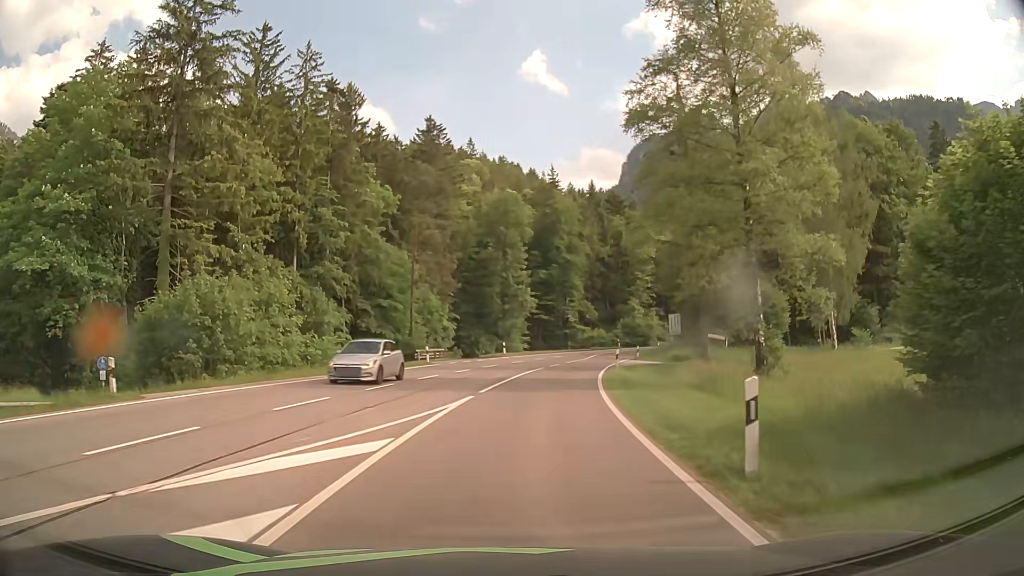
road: primary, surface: asphalt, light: Day
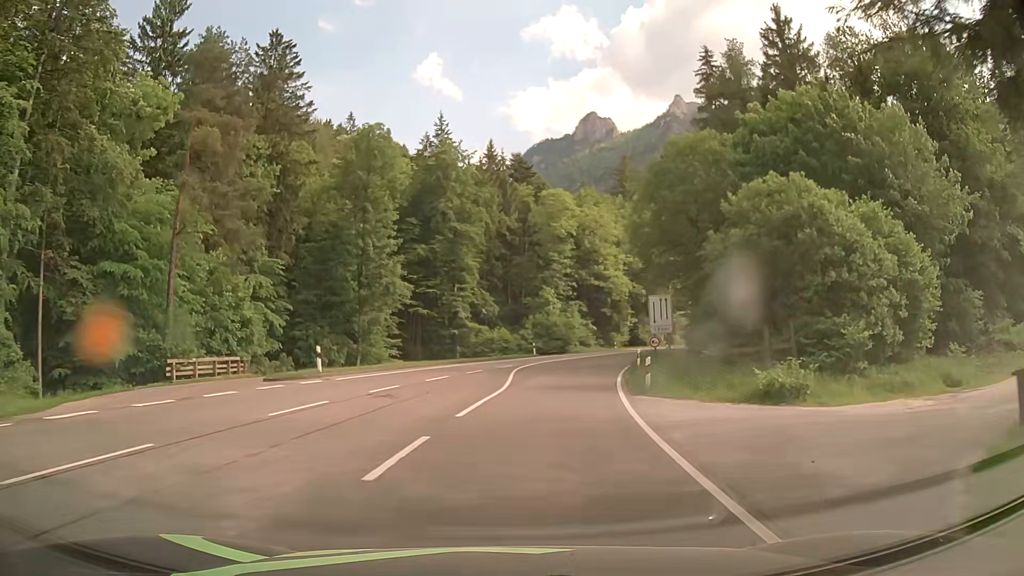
(+2.5, +31.5) m; +9°
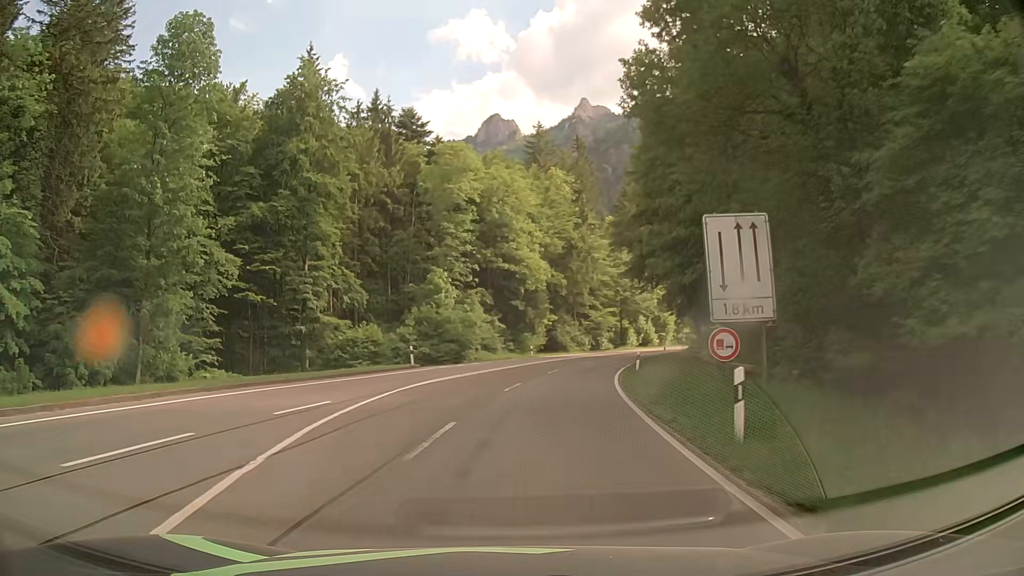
(+1.8, +23.6) m; +8°
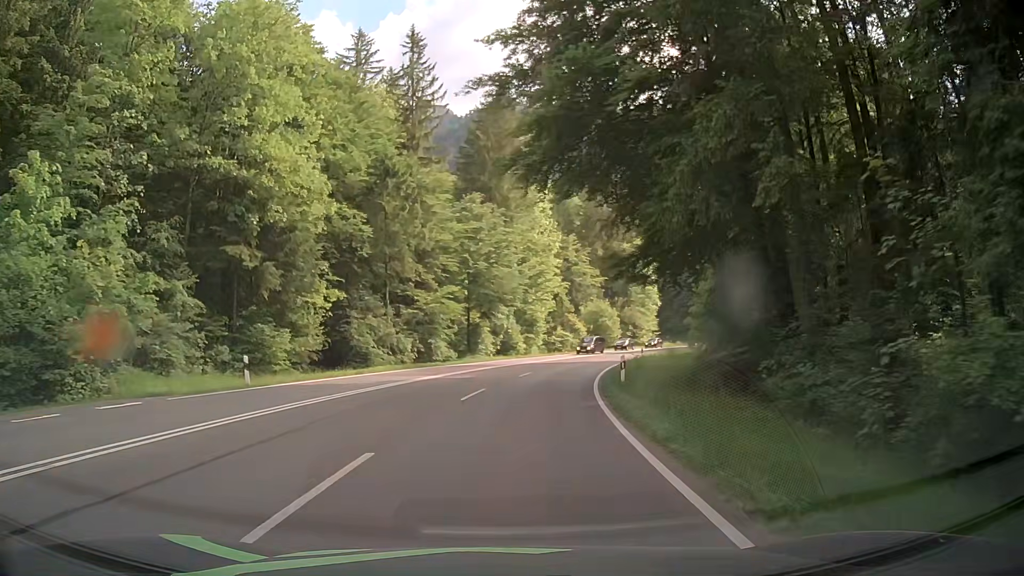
(+5.2, +39.3) m; +14°
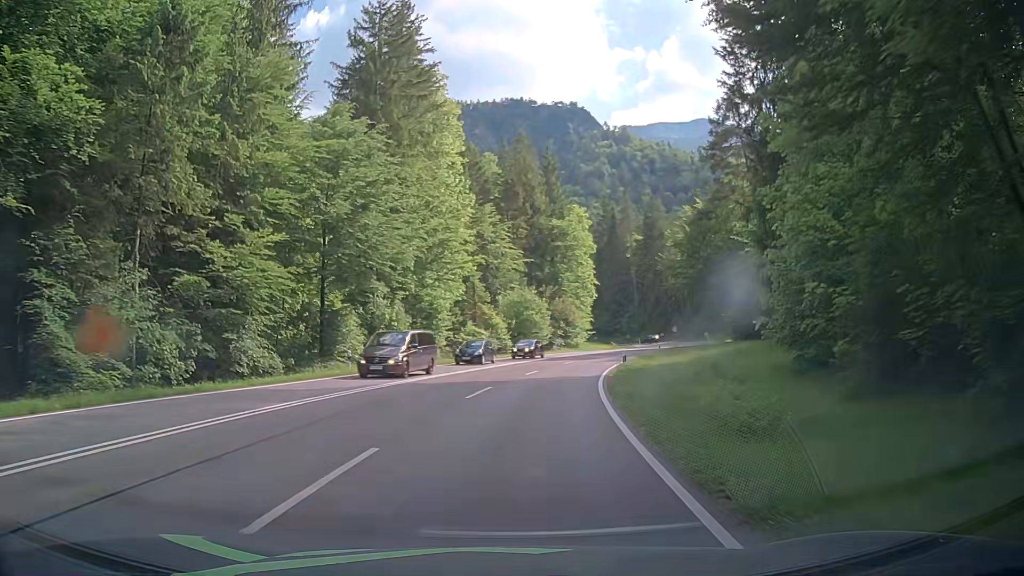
(+1.7, +23.8) m; +7°
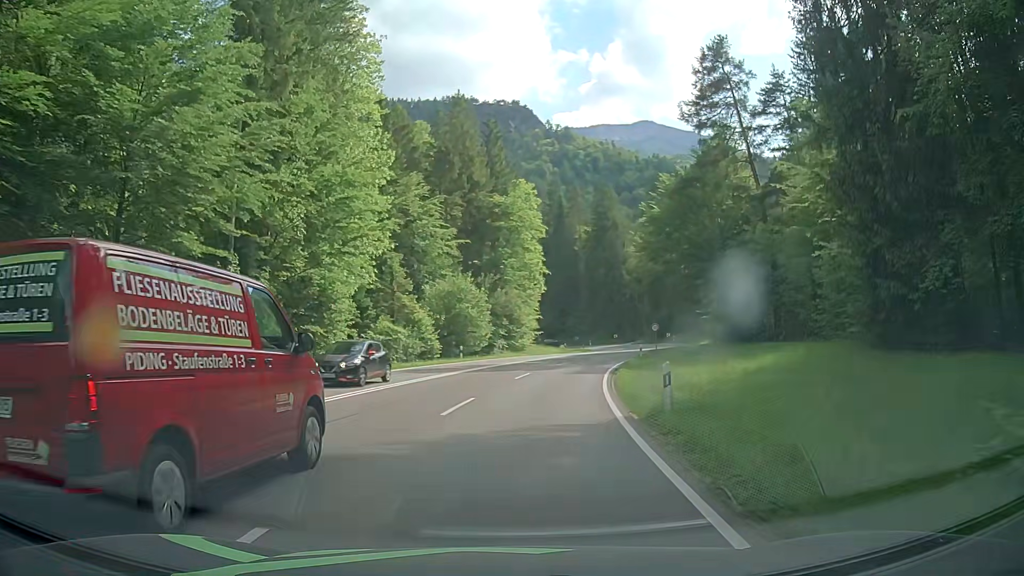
(+0.9, +15.9) m; +6°
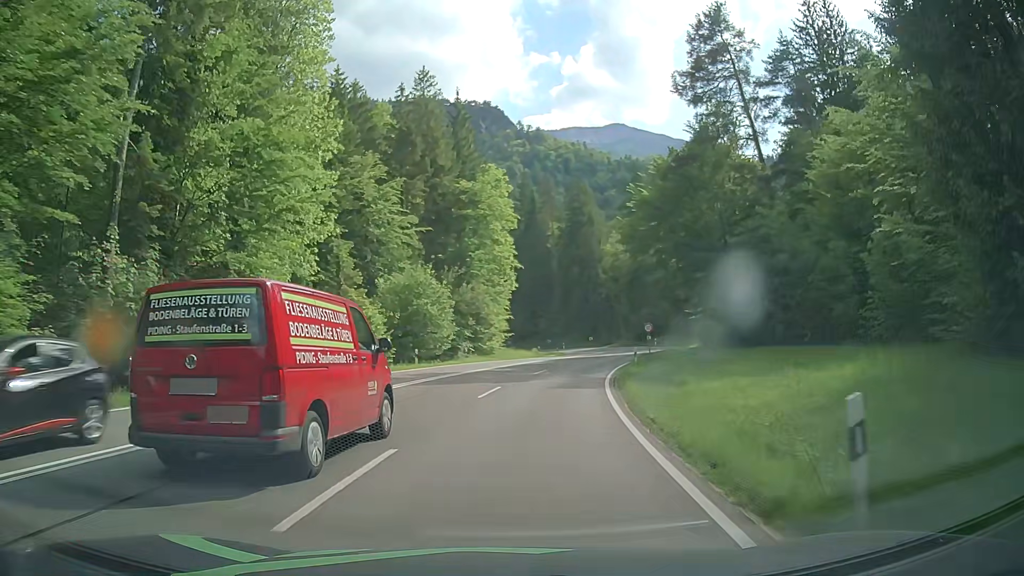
(+0.1, +8.0) m; +3°
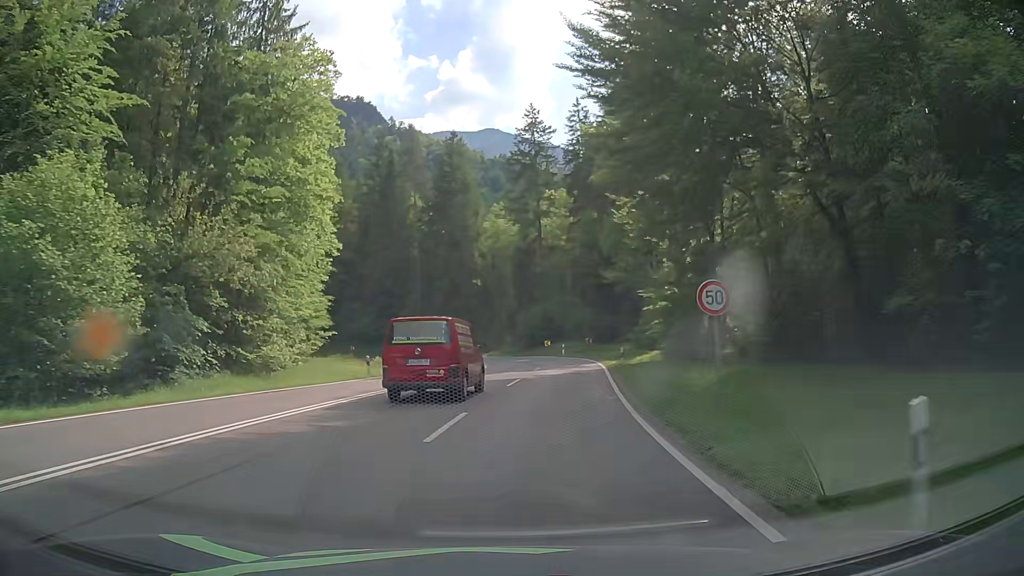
(+2.8, +31.6) m; +11°
(0, +10) (+1, +20) (+3, +30) (+3, +40) (+3, +50) (+2, +60) (-1, +69) (-7, +78) (-14, +85) (-22, +90) m
